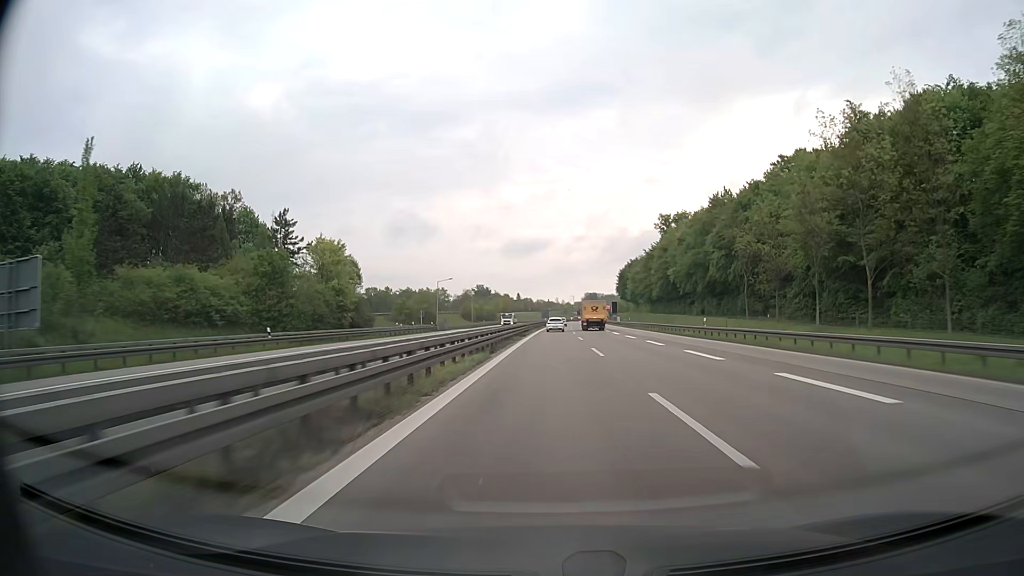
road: motorway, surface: asphalt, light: Day
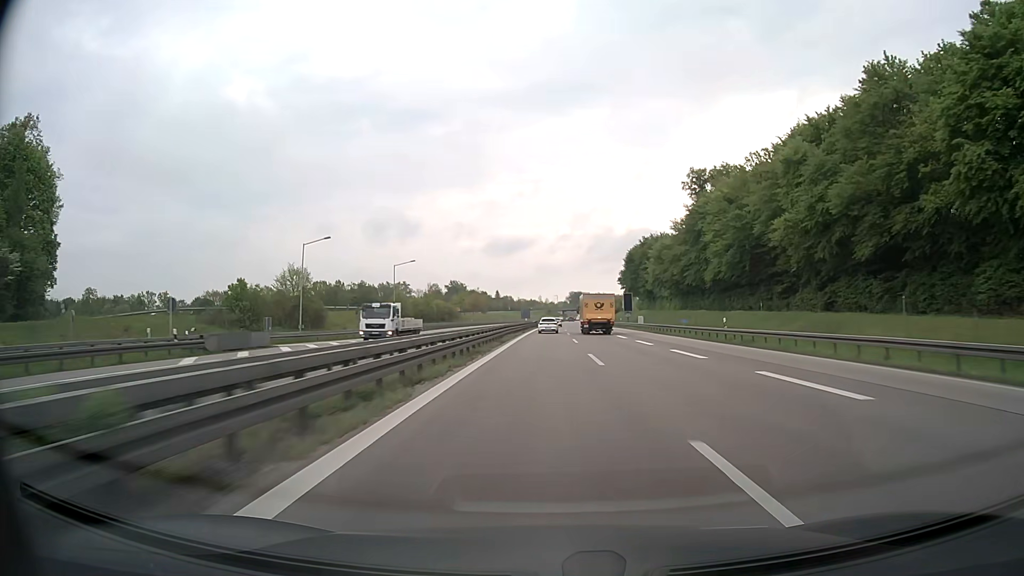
(+0.8, +59.5) m; +1°
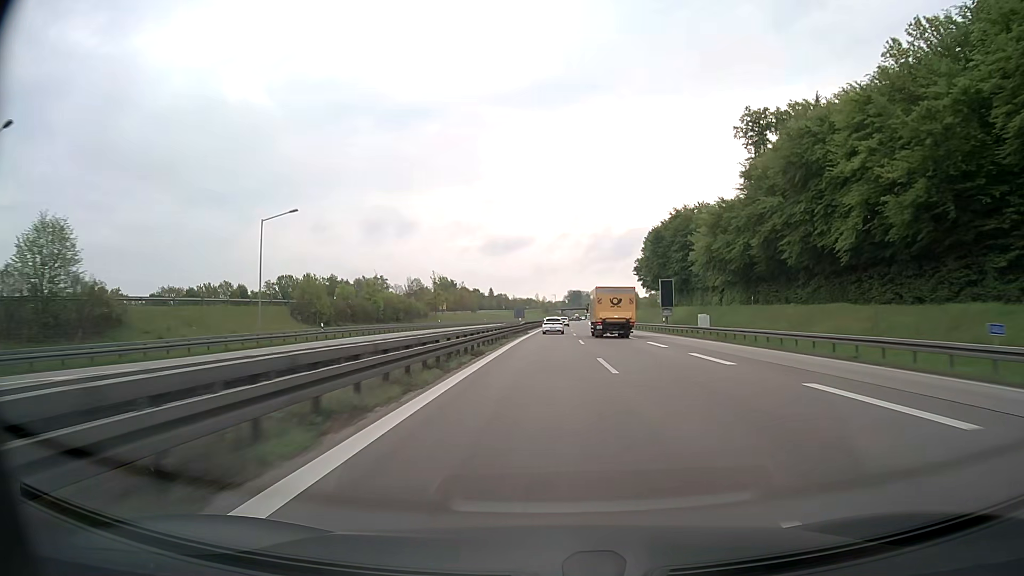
(+0.2, +39.2) m; 0°
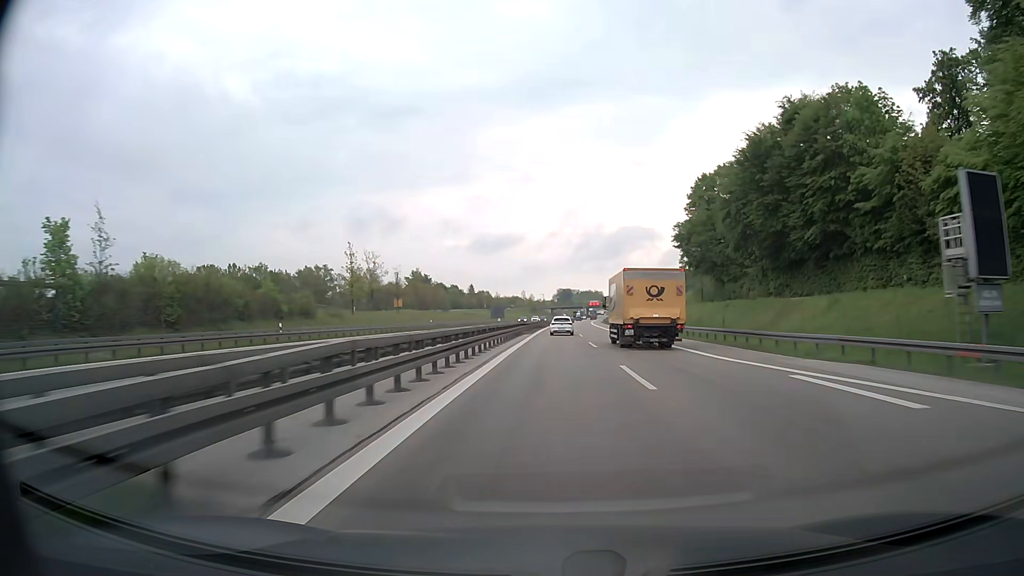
(+0.3, +58.3) m; +1°
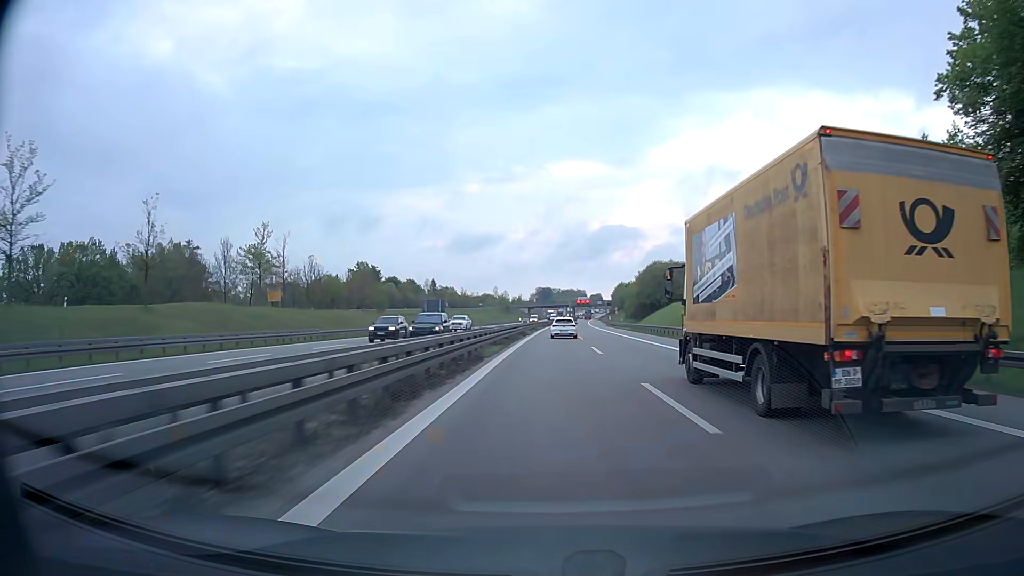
(+1.3, +77.4) m; +2°
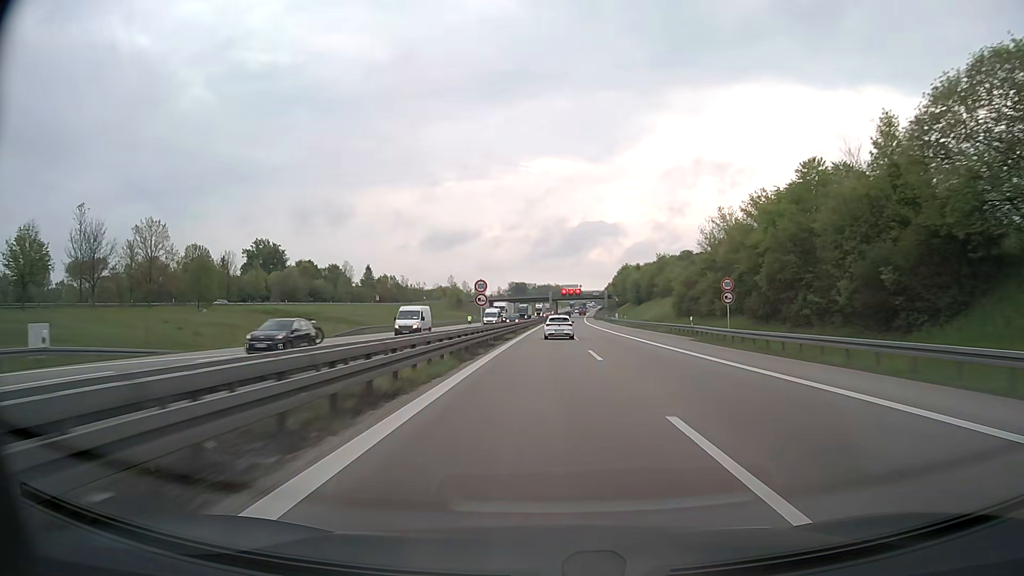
(+2.0, +95.6) m; +2°
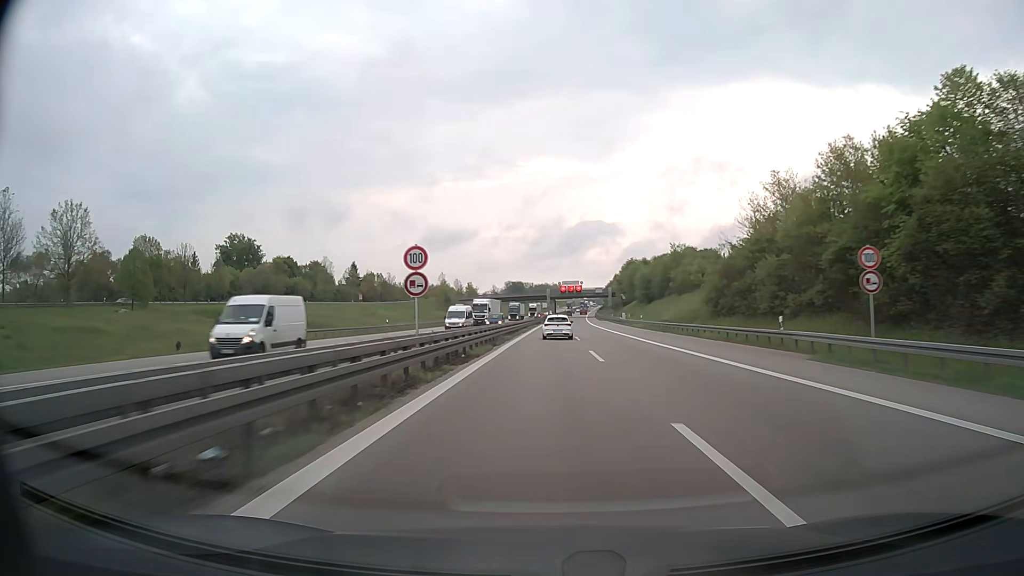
(+0.1, +18.7) m; 0°
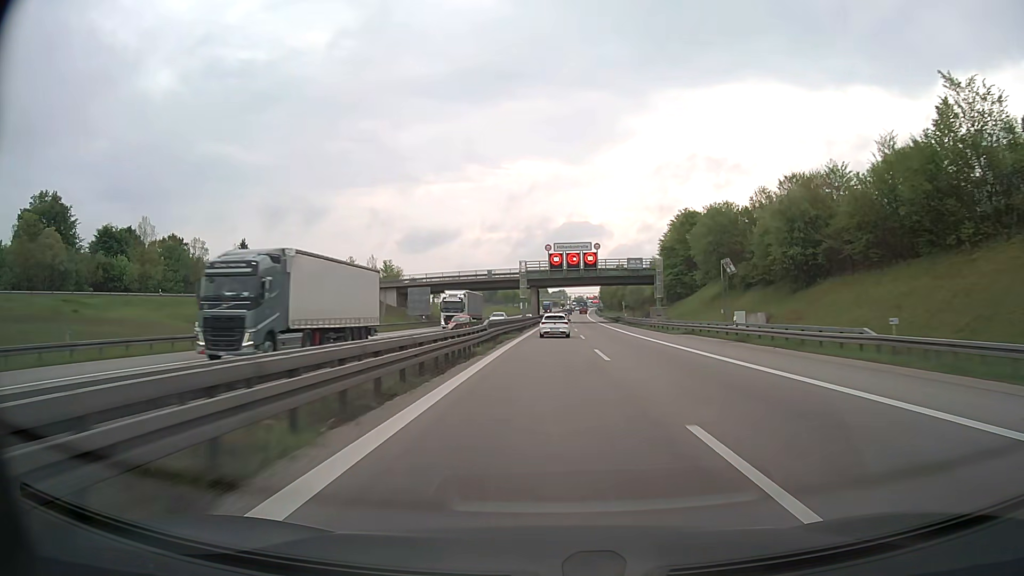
(+0.9, +90.8) m; +1°
